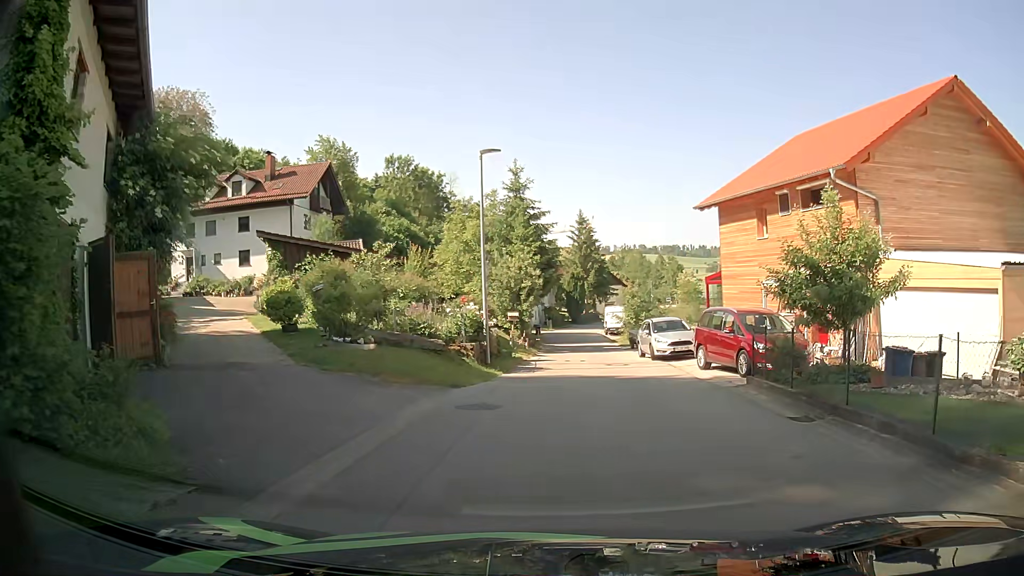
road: unclassified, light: Day
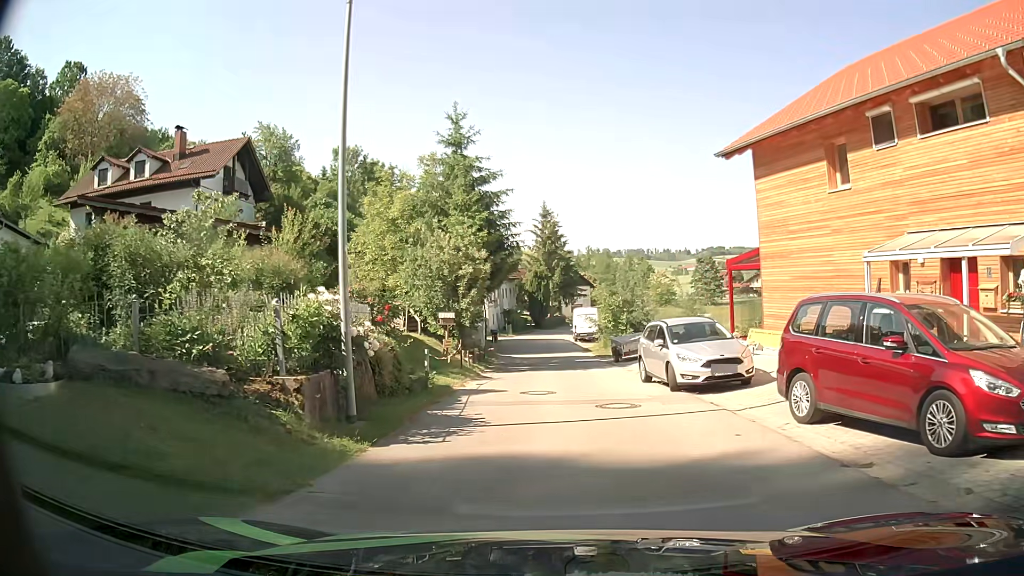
(+0.5, +10.3) m; +4°
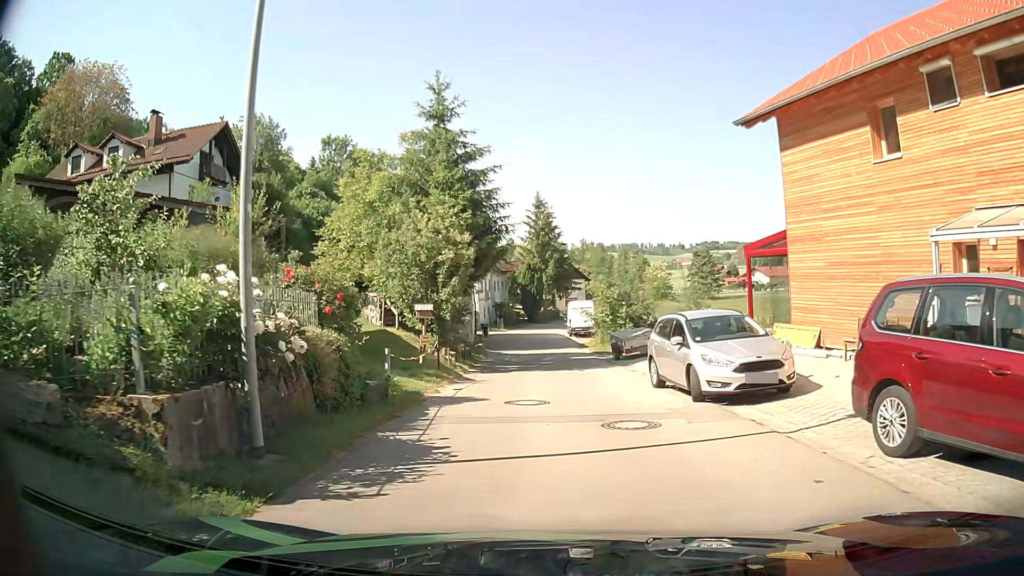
(0.0, +2.9) m; 0°
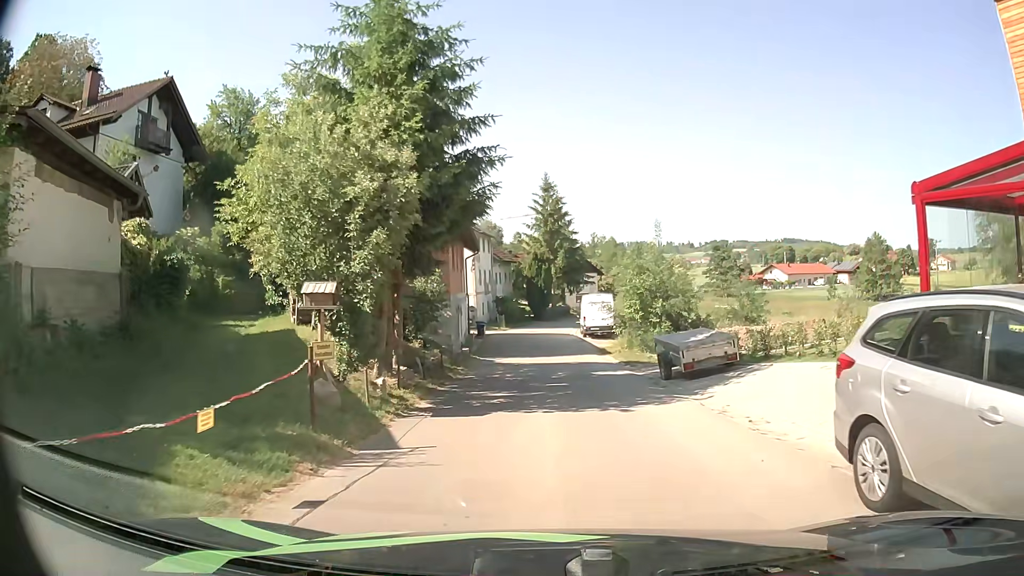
(-0.1, +9.4) m; -1°
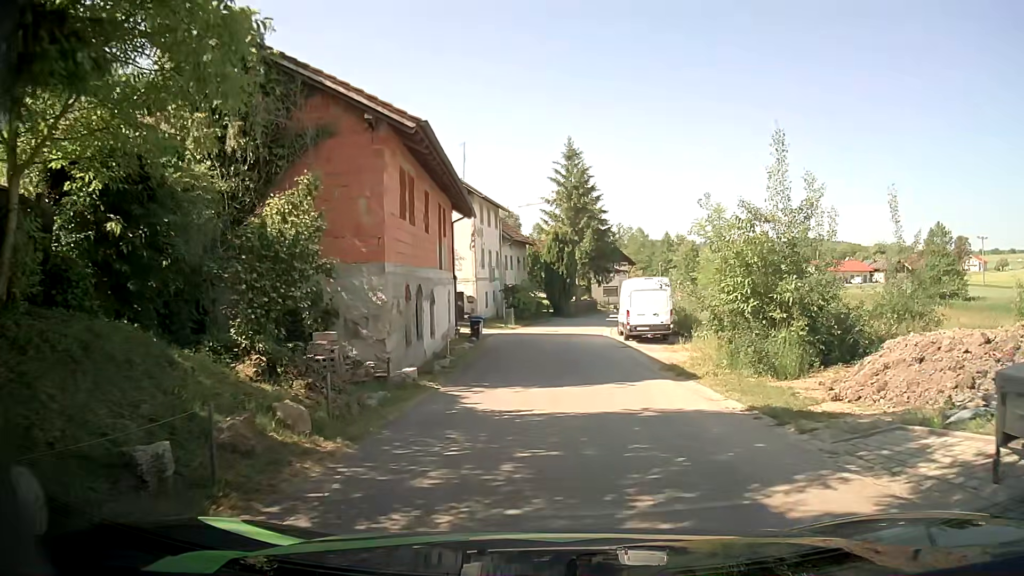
(-0.1, +13.7) m; -1°
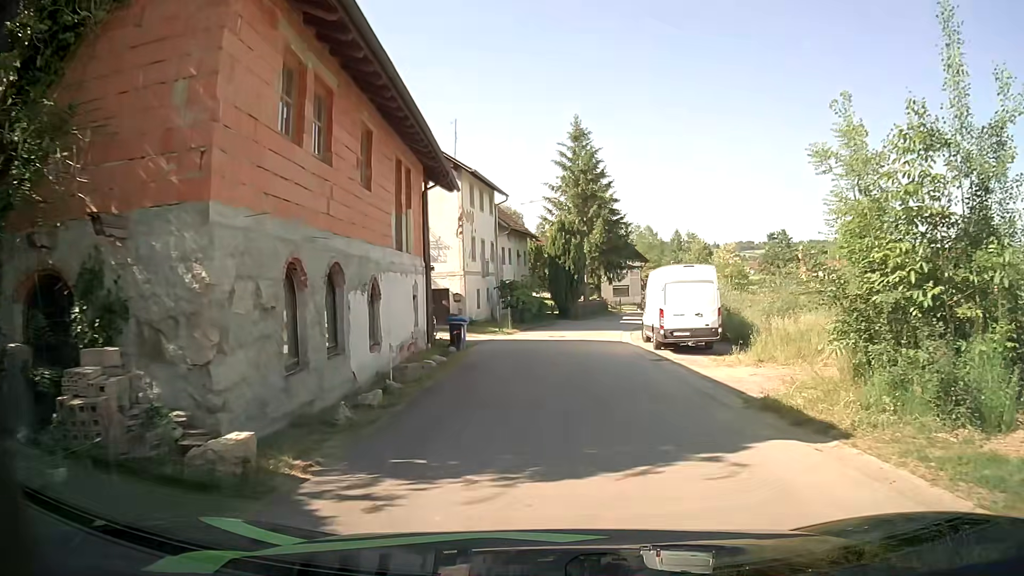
(-0.1, +7.5) m; -1°
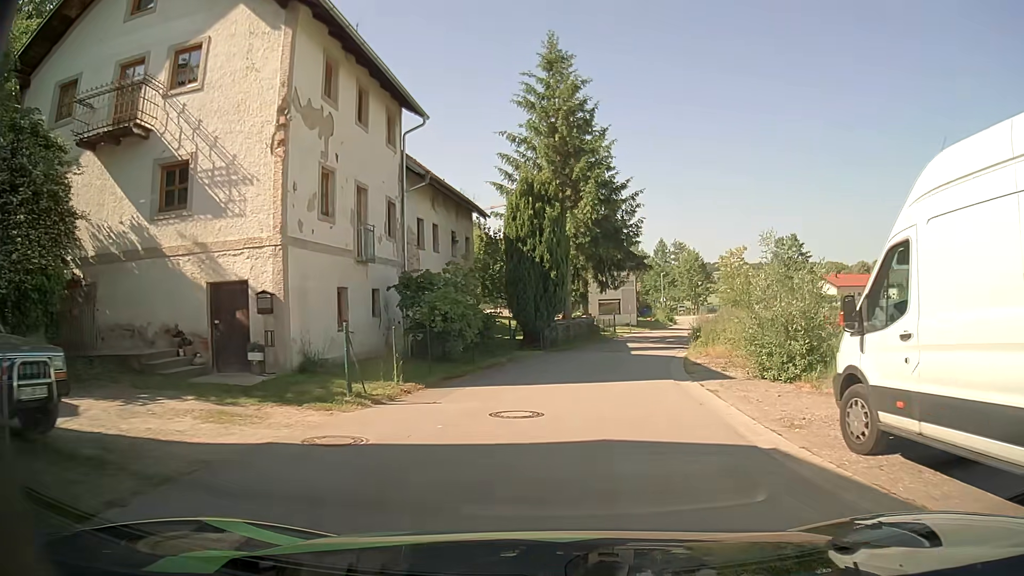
(+0.2, +20.3) m; +3°
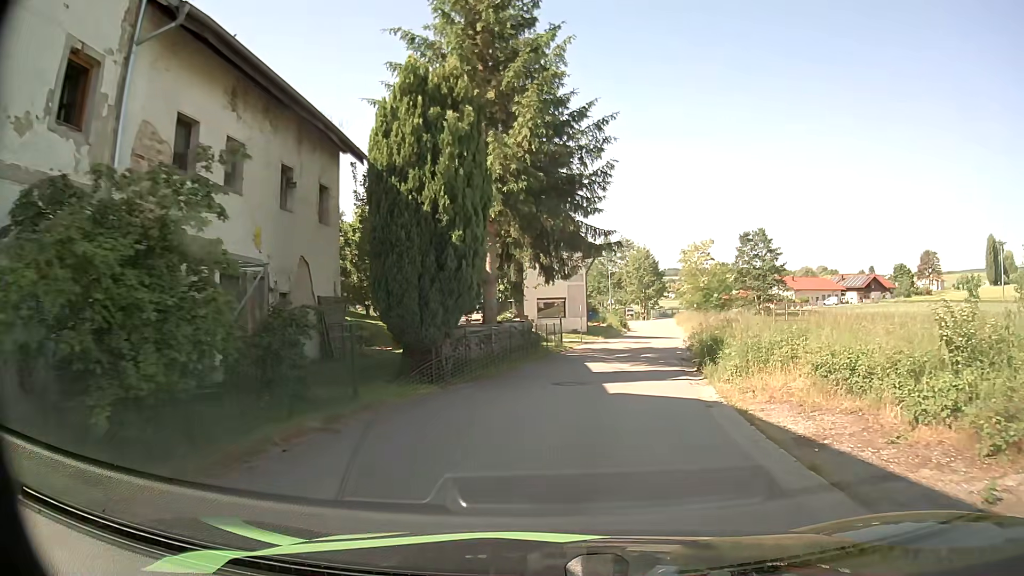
(+0.6, +12.9) m; +5°
(0, +10) (+2, +20) (+4, +30) (+6, +40) (+8, +49) (+10, +59) (+11, +69) (+12, +79) (+15, +88) (+21, +97) m
